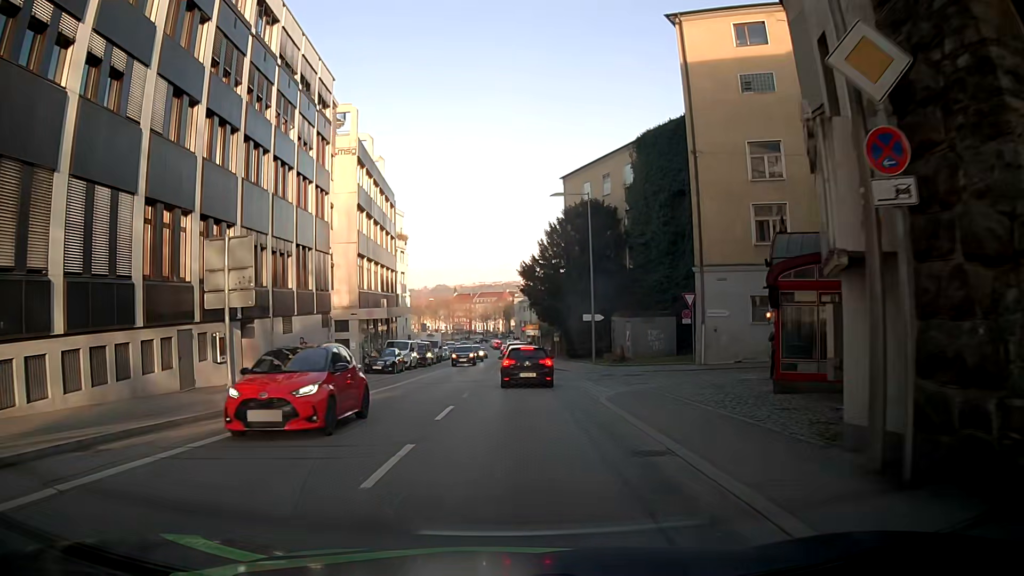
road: tertiary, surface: asphalt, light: Day
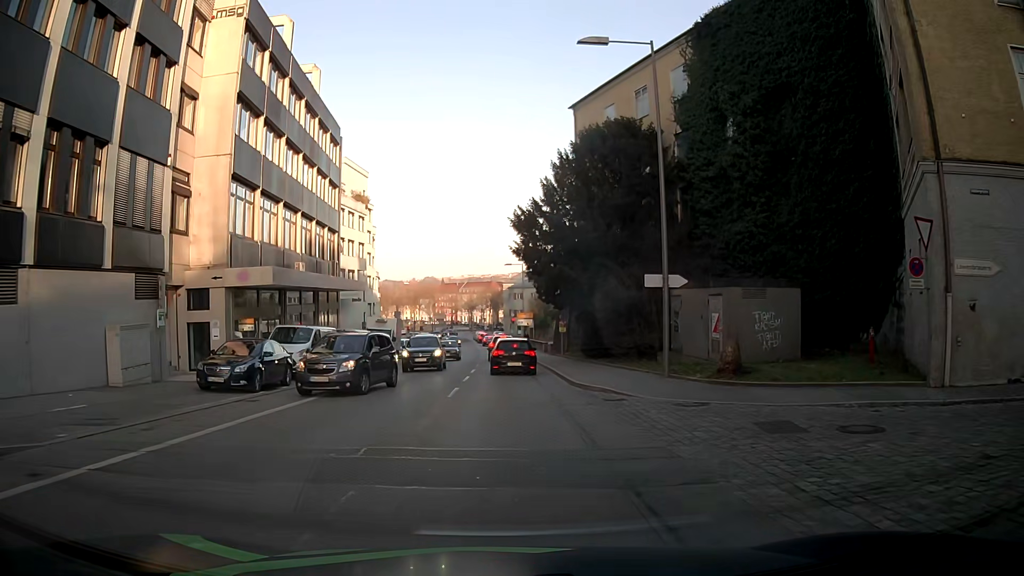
(+0.2, +20.5) m; 0°
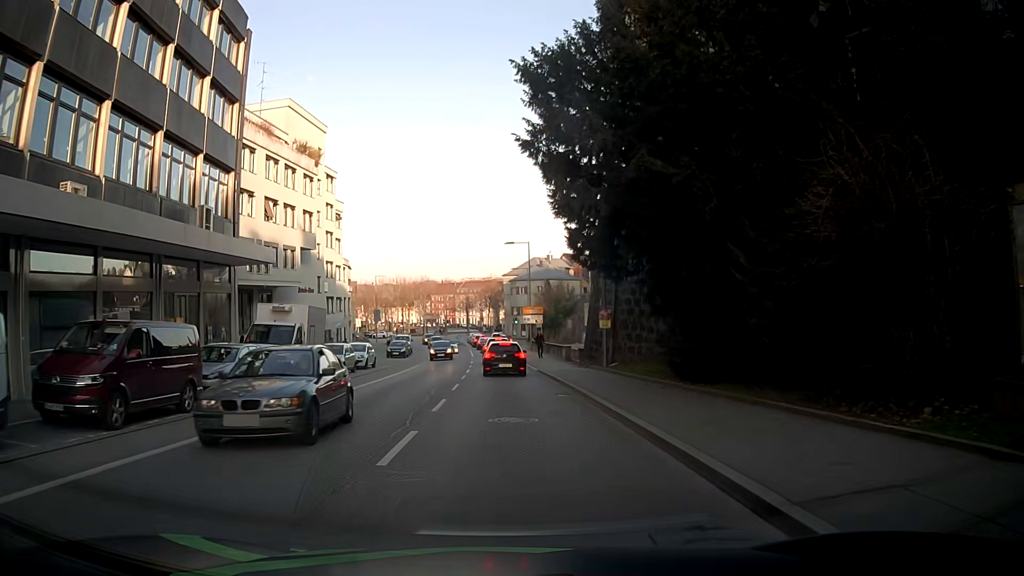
(+0.4, +20.5) m; +1°
